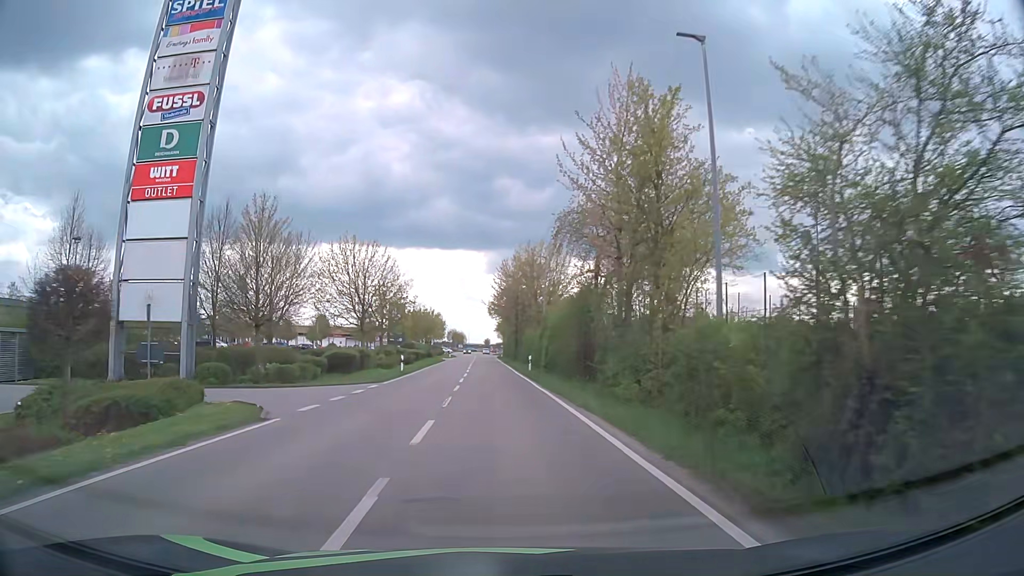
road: tertiary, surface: asphalt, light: Day
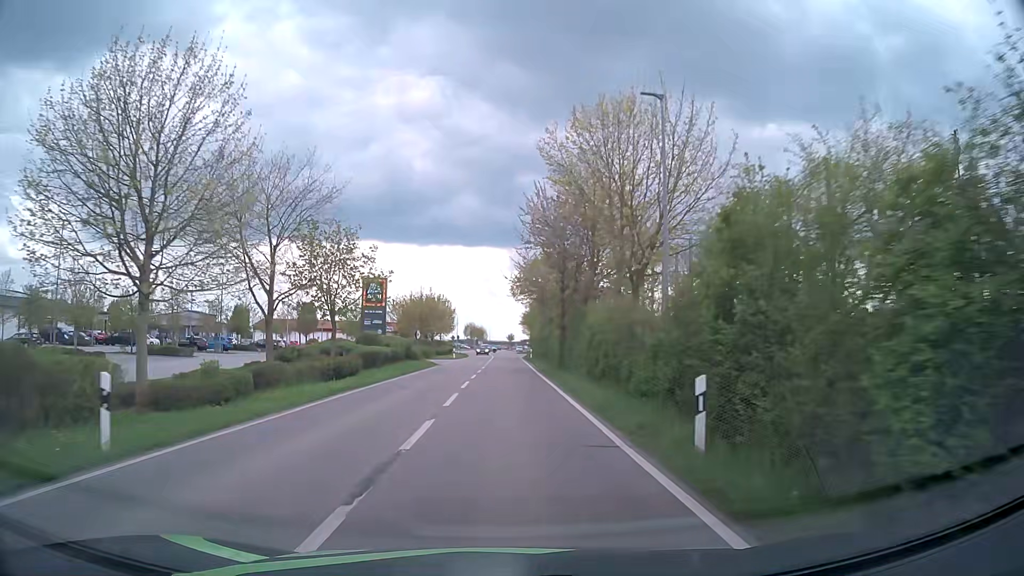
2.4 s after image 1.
(-0.5, +31.3) m; -2°
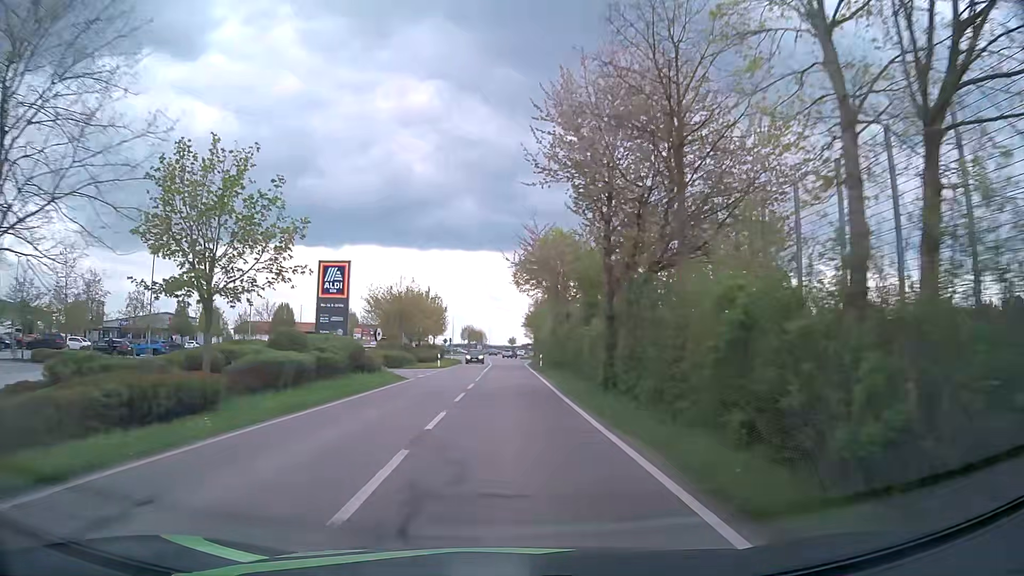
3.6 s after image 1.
(-0.1, +15.6) m; 0°
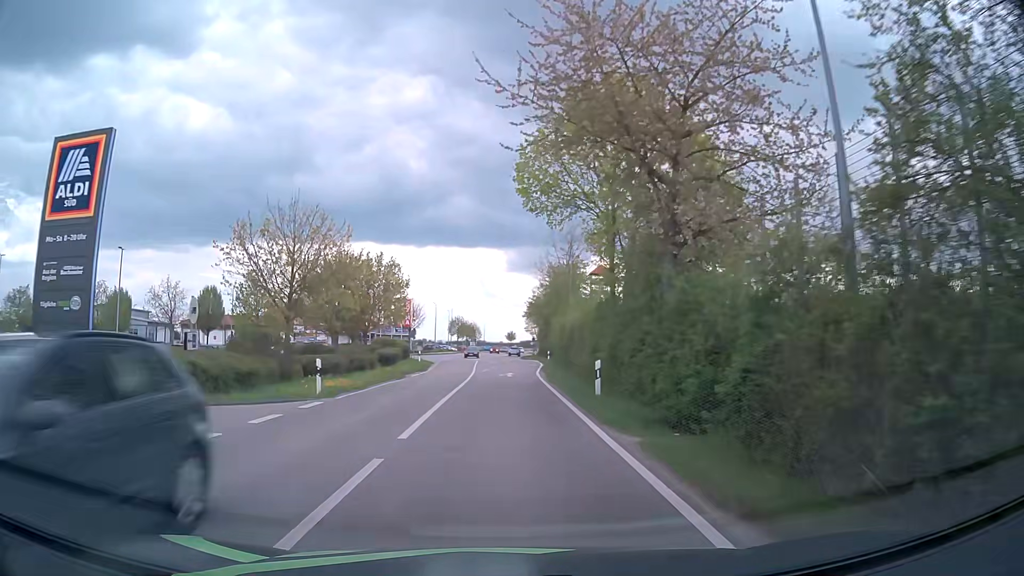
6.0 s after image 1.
(+0.1, +30.7) m; 0°
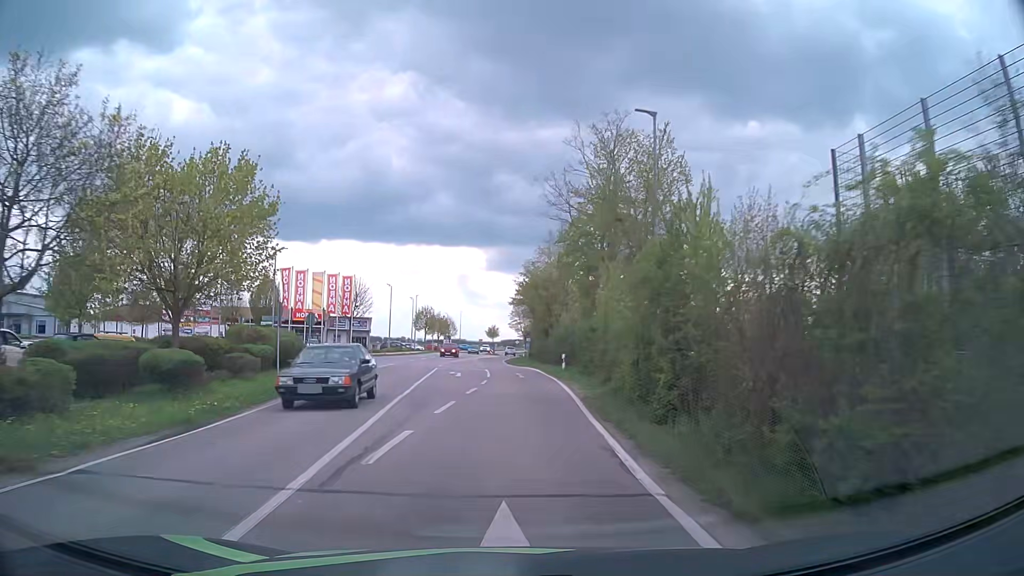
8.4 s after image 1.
(+0.2, +29.8) m; +2°
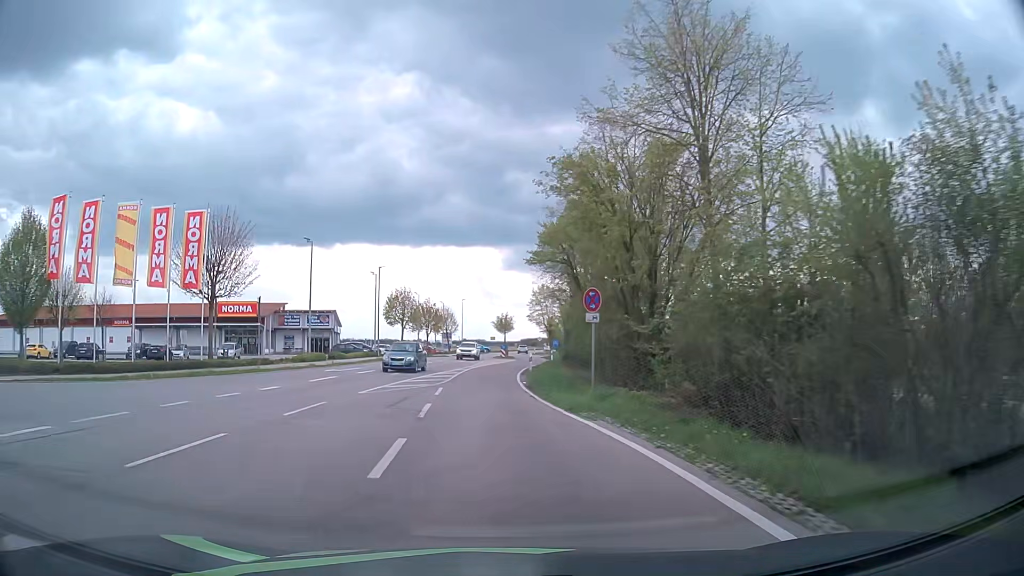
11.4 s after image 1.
(+0.2, +37.5) m; -1°
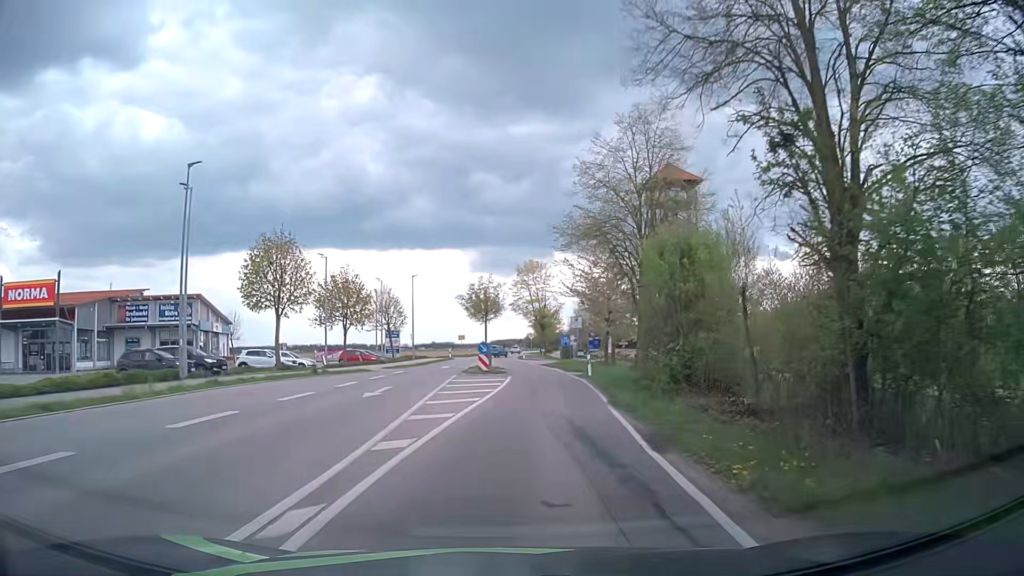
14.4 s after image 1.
(-0.8, +38.0) m; +2°
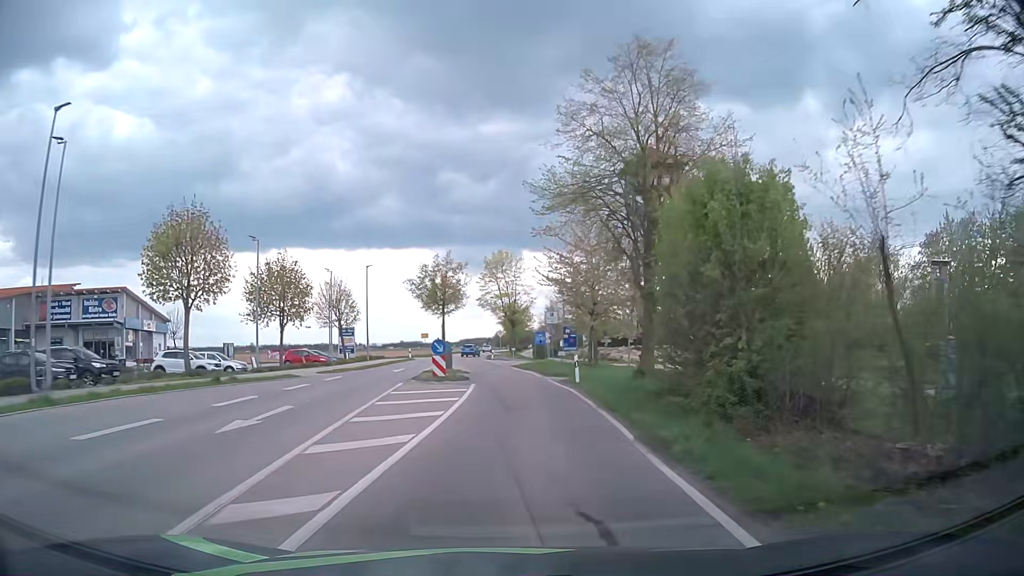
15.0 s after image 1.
(+0.2, +7.6) m; +2°
(0, +10) (0, +20) (0, +30) (-1, +40) (-2, +50) (-3, +60) (-4, +70) (-4, +80) (-4, +90) (-4, +100) m
